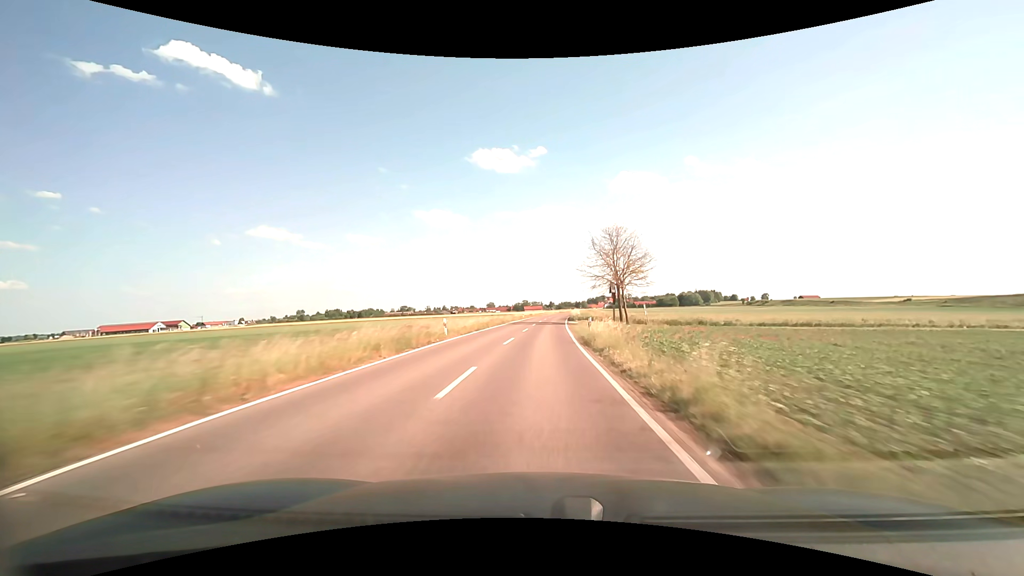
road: tertiary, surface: asphalt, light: Day
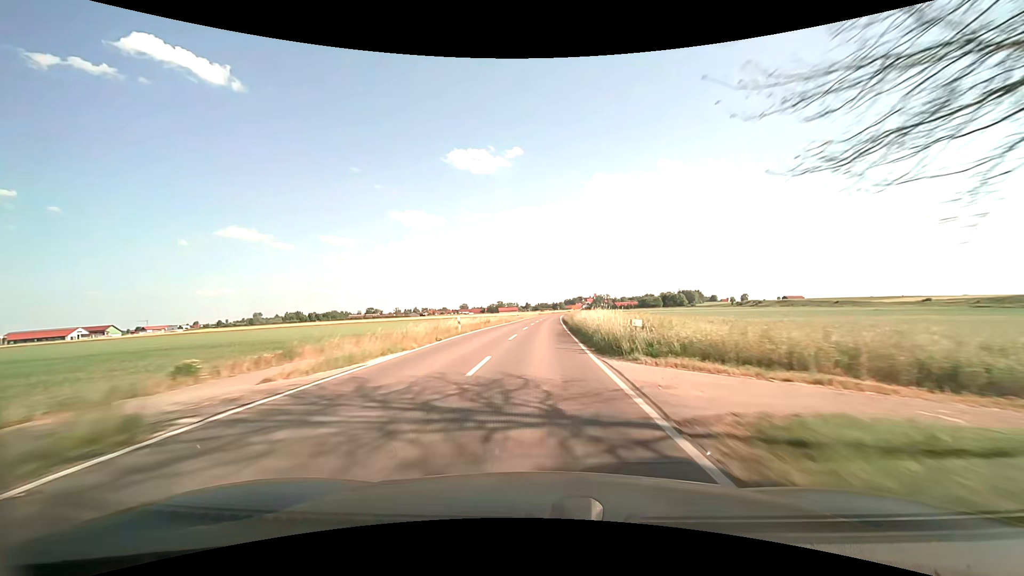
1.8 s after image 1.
(+1.1, +45.2) m; +3°
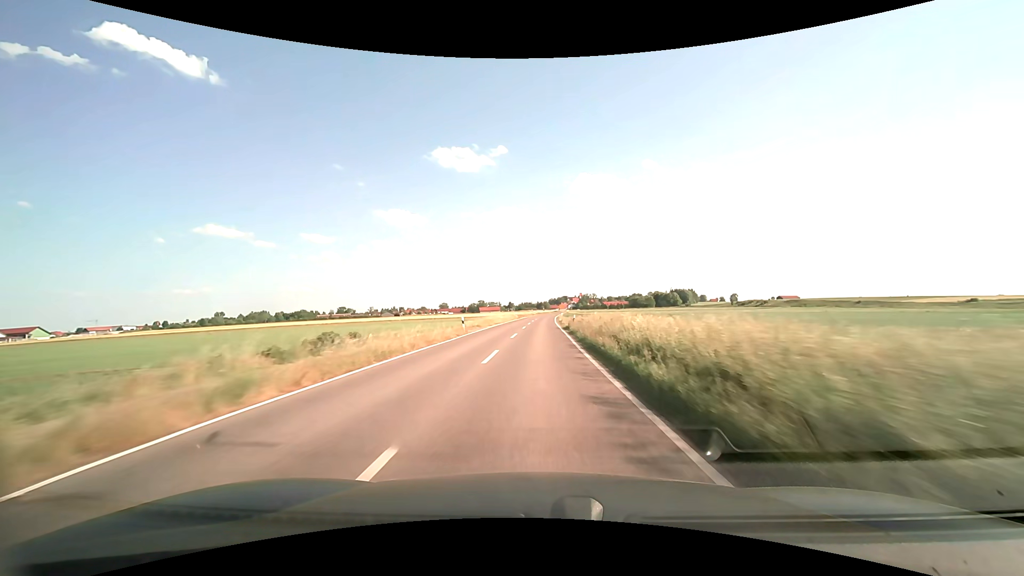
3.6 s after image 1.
(+0.8, +45.1) m; +2°
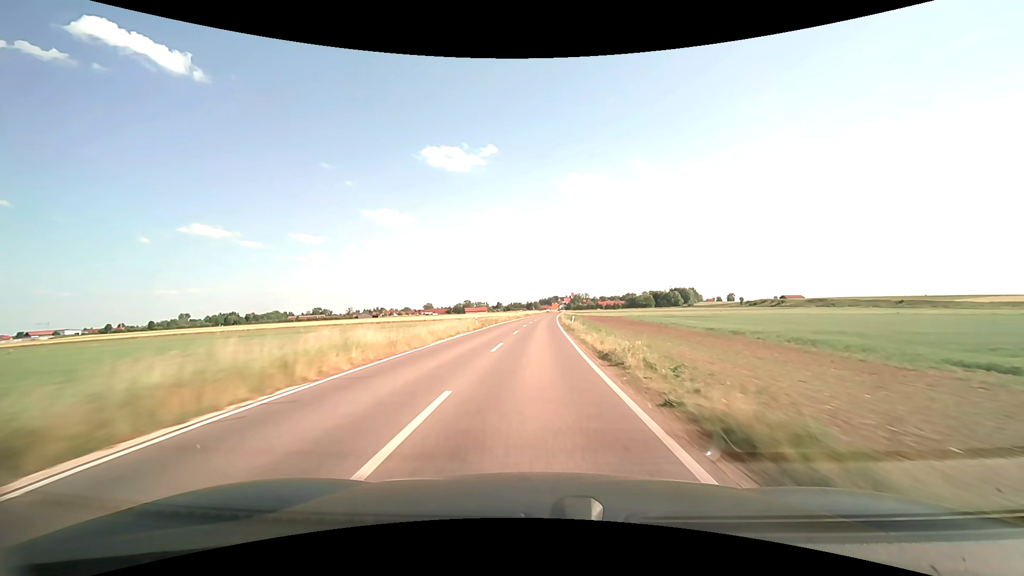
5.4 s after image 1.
(+0.5, +45.3) m; +1°
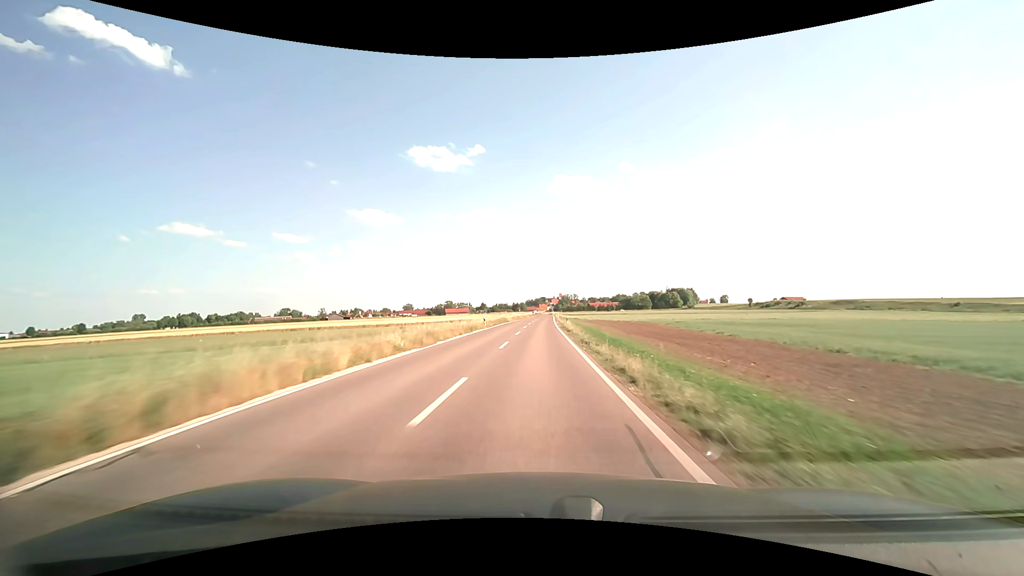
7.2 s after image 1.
(+0.5, +45.3) m; +1°
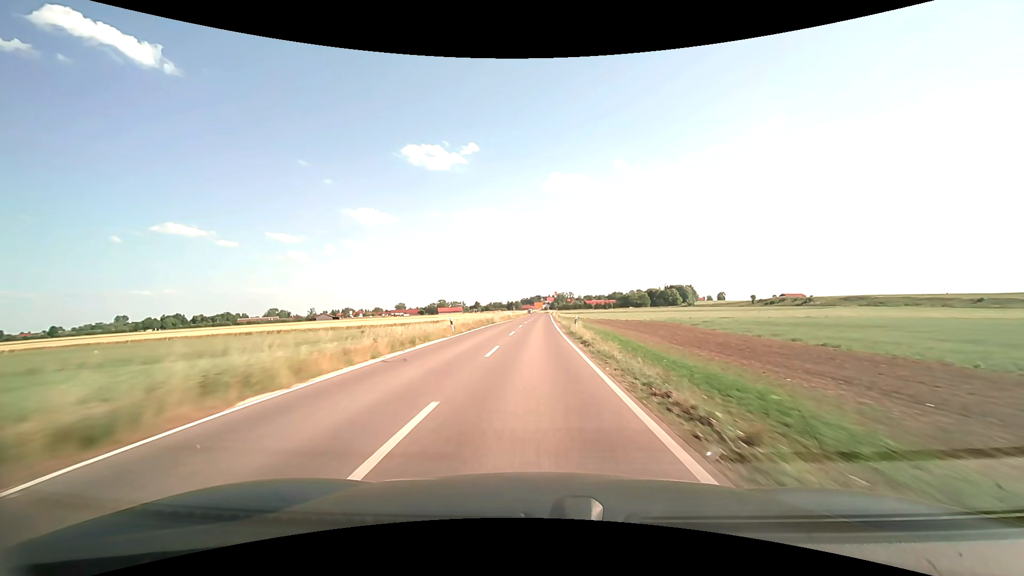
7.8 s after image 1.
(+0.1, +15.1) m; +1°
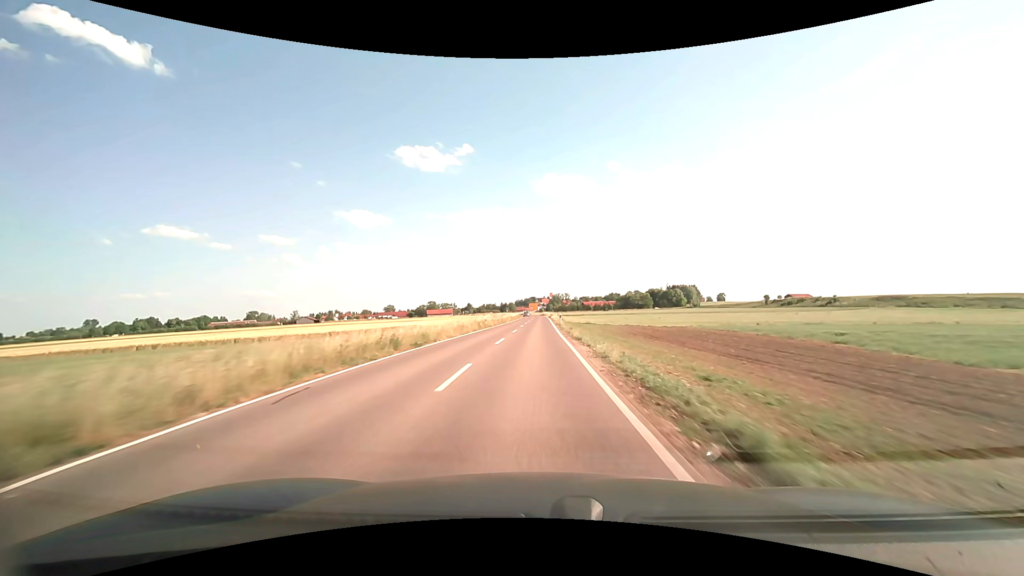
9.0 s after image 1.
(+0.2, +29.9) m; +1°
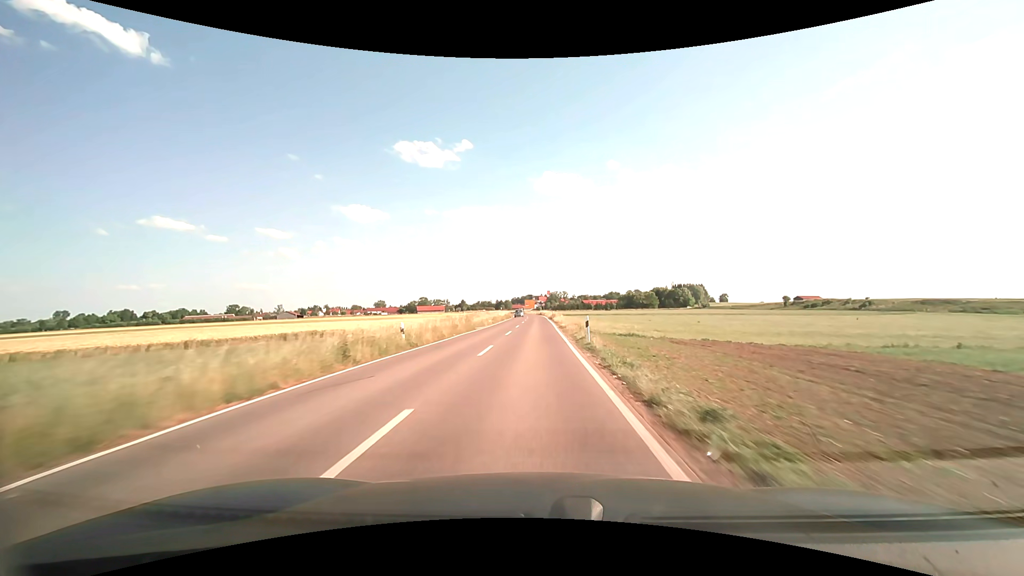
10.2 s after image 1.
(+0.1, +29.2) m; 0°
(0, +10) (0, +20) (0, +30) (0, +40) (0, +50) (0, +60) (0, +70) (0, +80) (0, +90) (-1, +100) m
